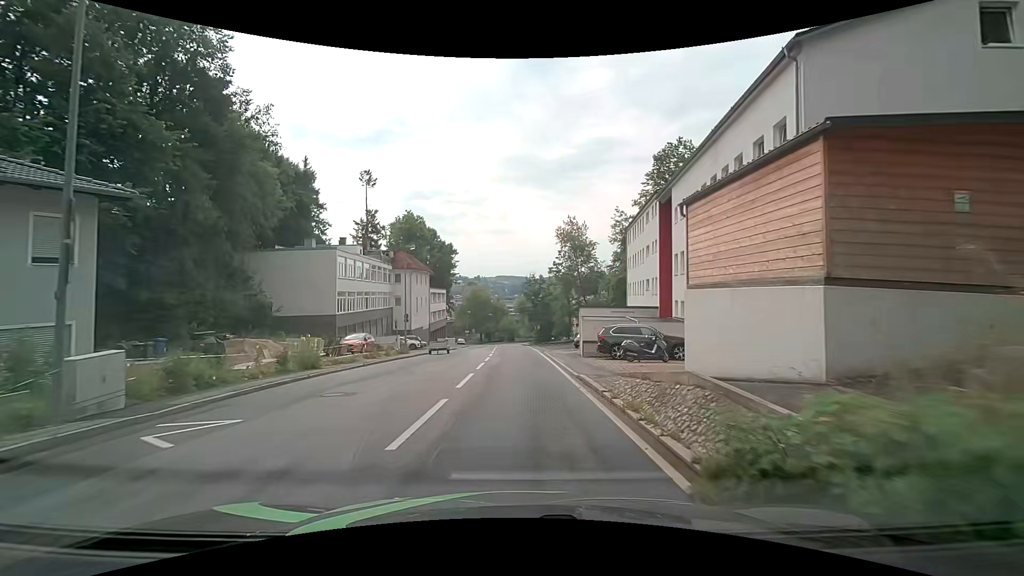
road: residential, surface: asphalt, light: Day
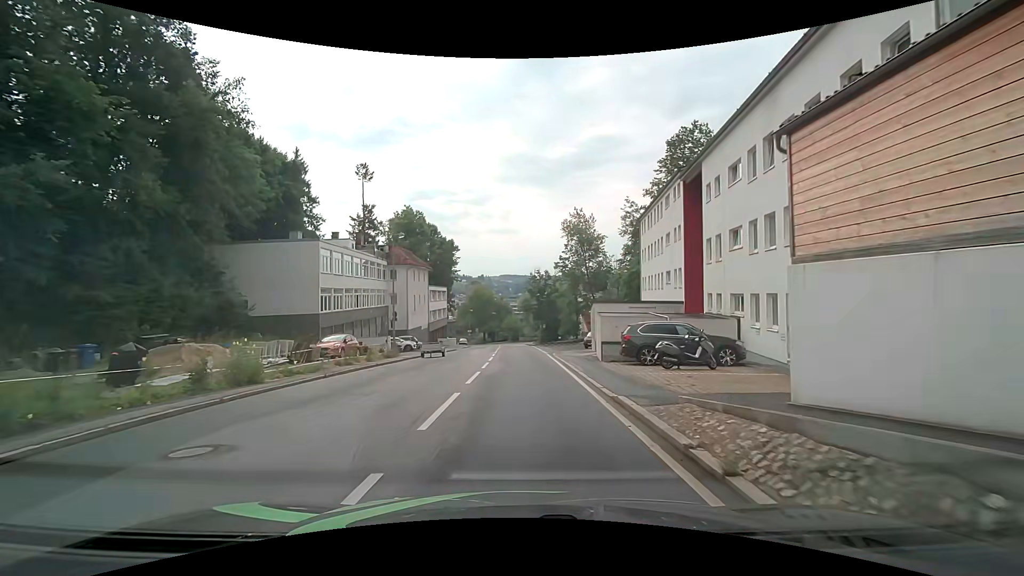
(0.0, +4.9) m; -1°
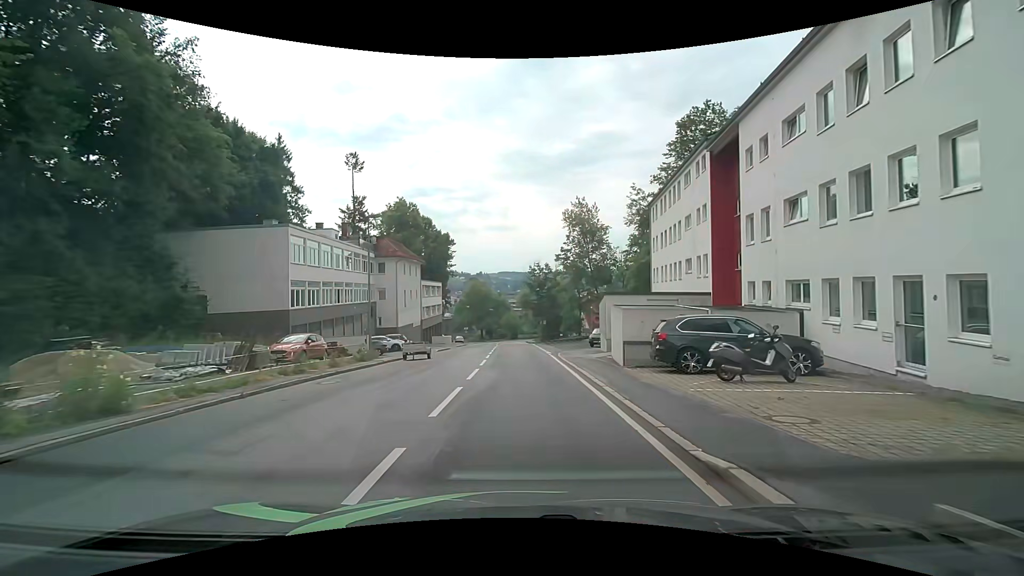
(0.0, +5.1) m; +1°
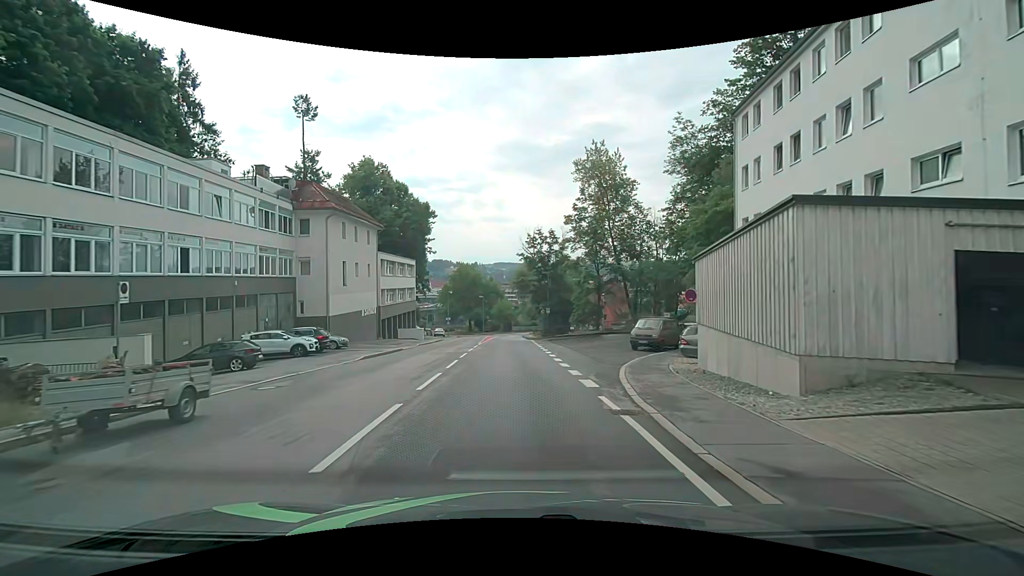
(-0.1, +21.0) m; 0°
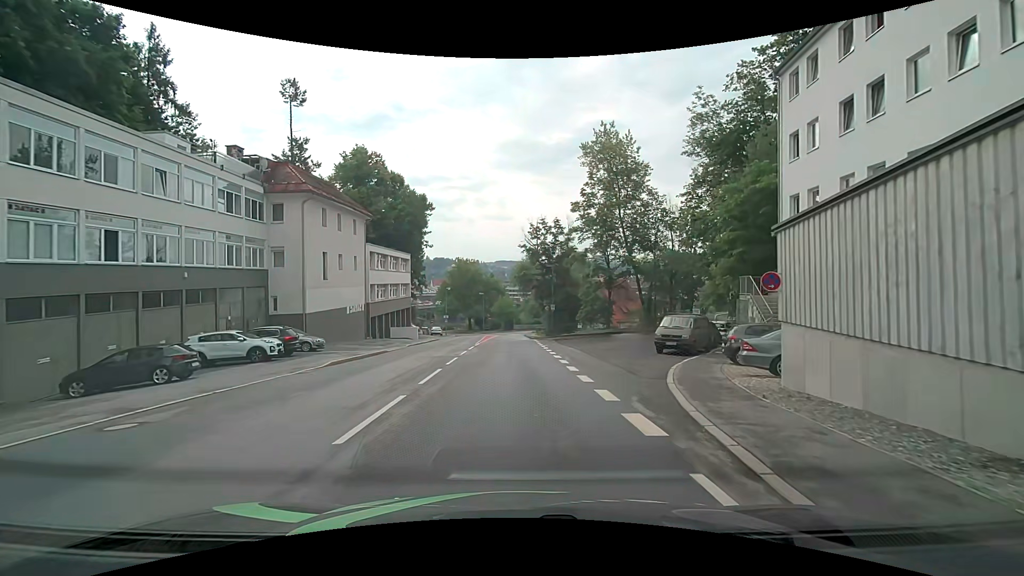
(0.0, +4.8) m; 0°
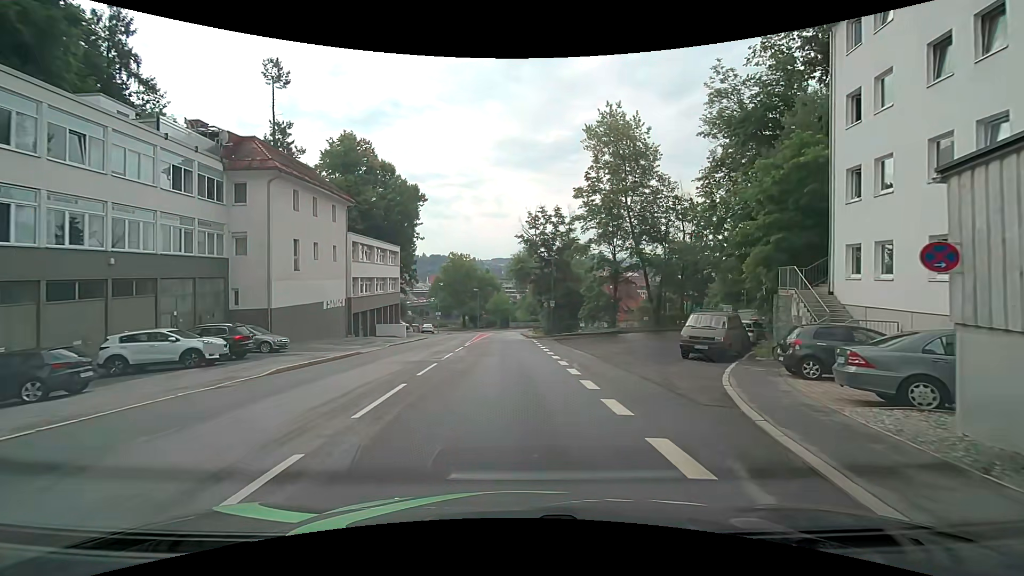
(0.0, +4.4) m; 0°
